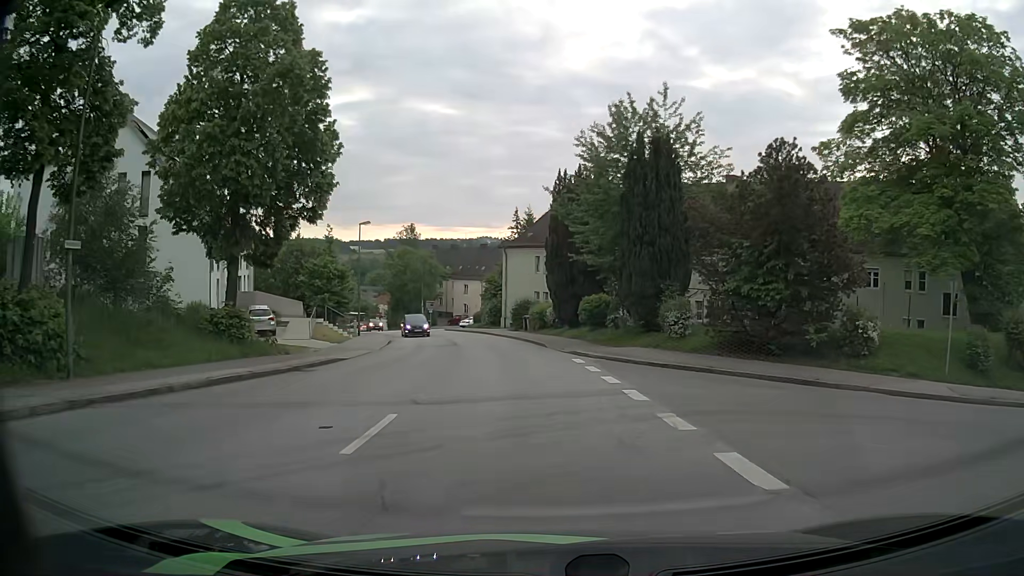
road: residential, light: Day
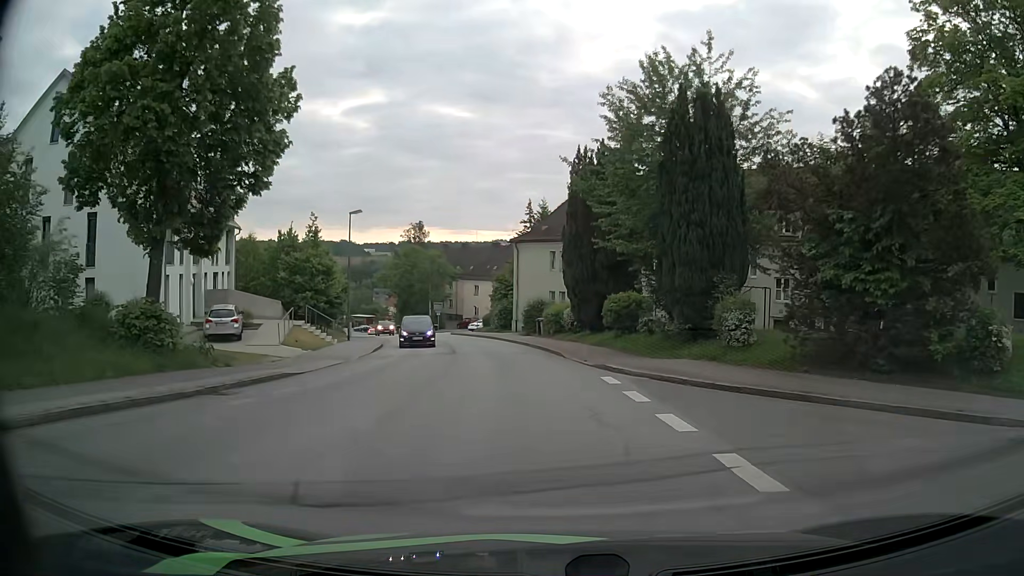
(-0.1, +6.0) m; -1°
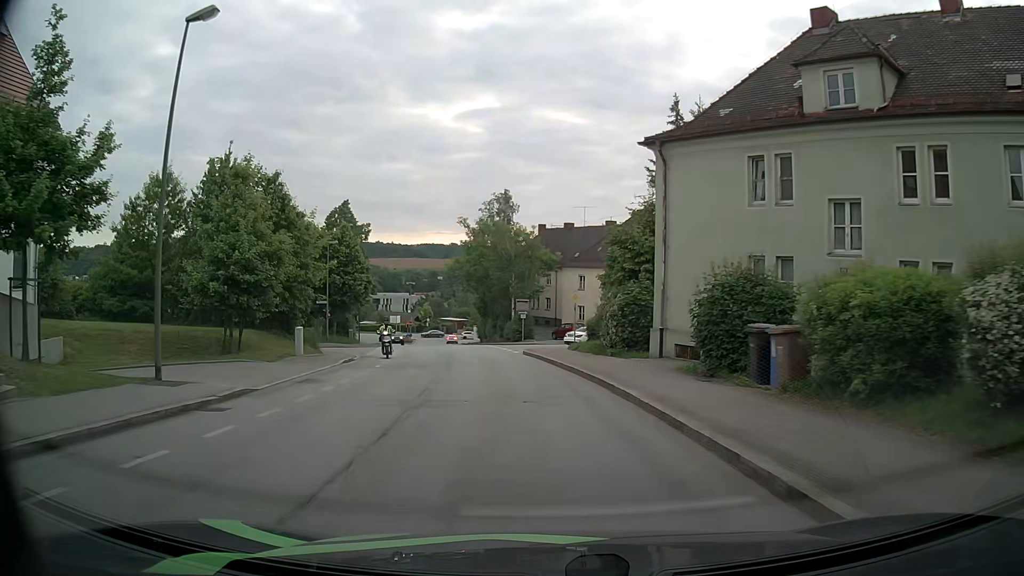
(-2.0, +29.3) m; -9°
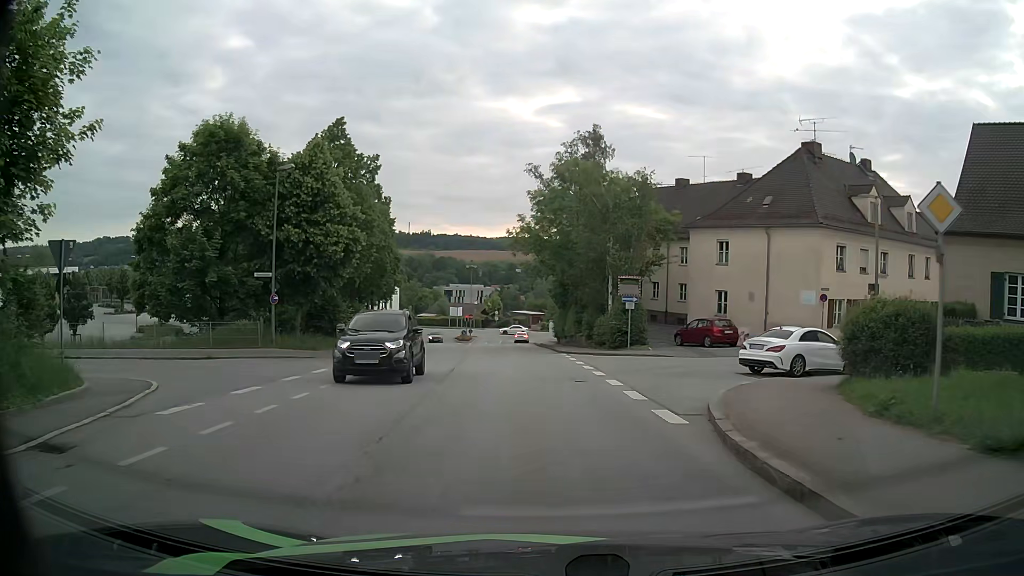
(-2.2, +23.9) m; -7°
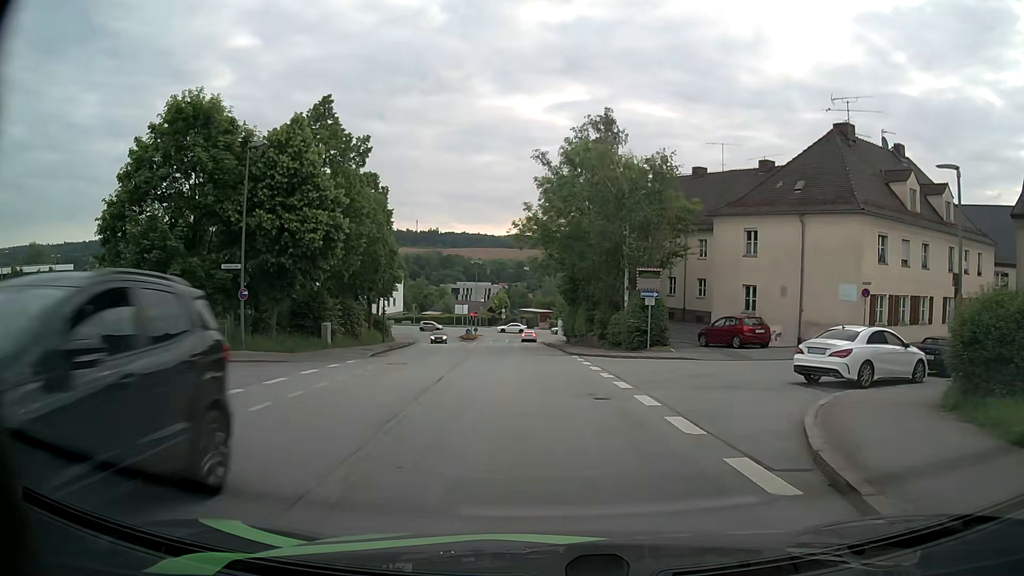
(0.0, +3.8) m; -1°
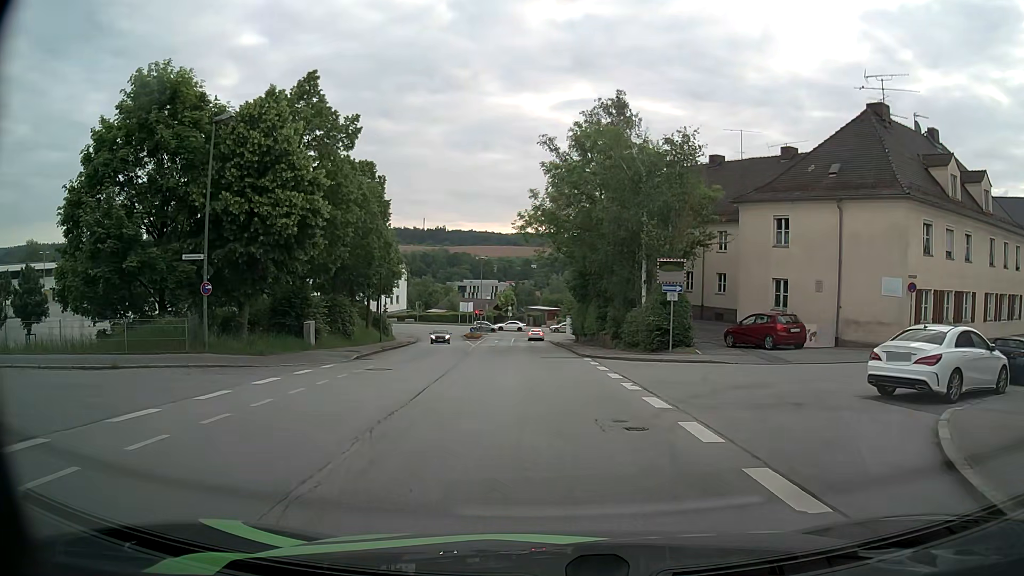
(0.0, +3.5) m; -1°
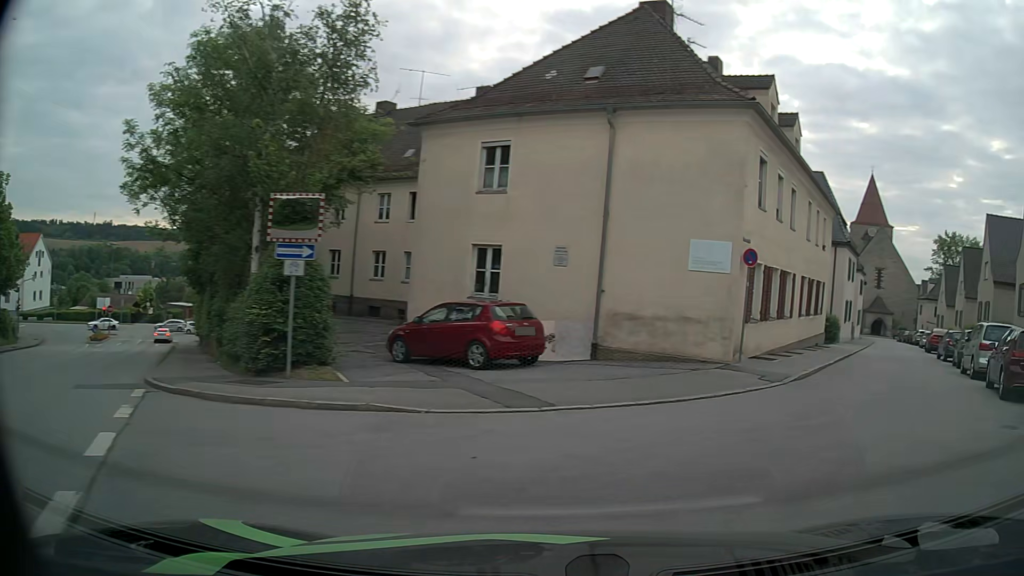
(+1.9, +12.7) m; +29°
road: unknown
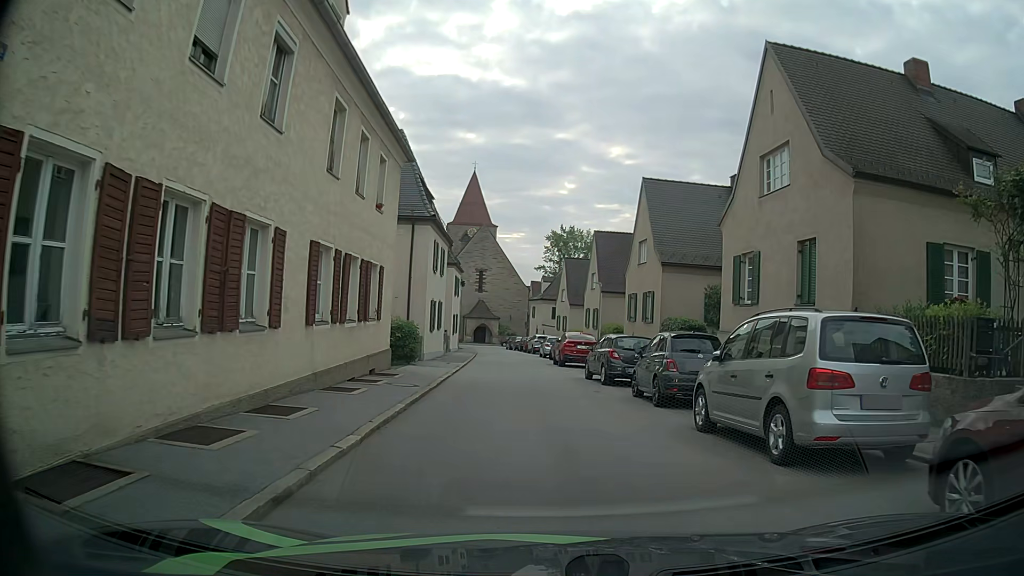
(+5.1, +11.5) m; +34°
